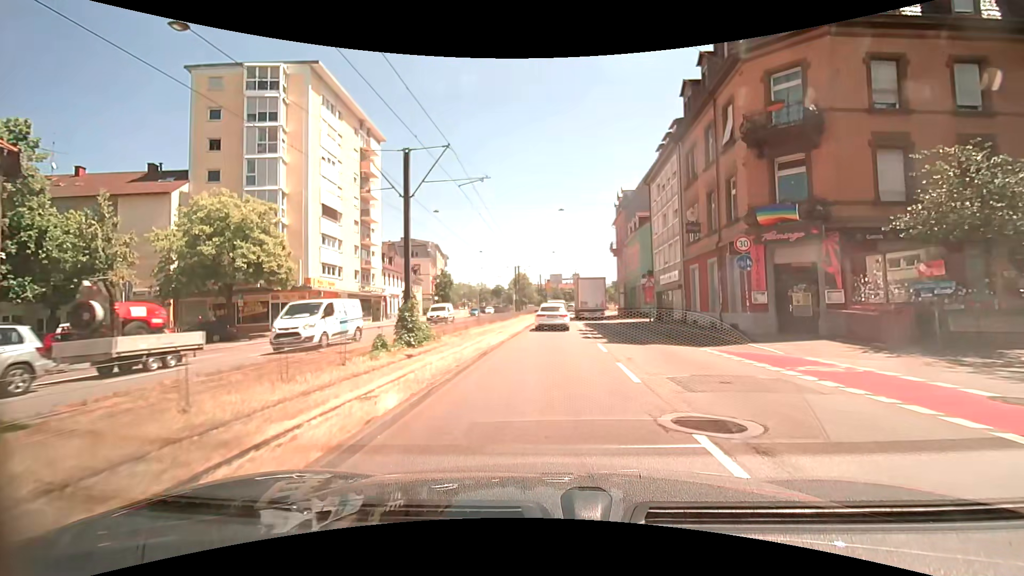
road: primary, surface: asphalt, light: Day
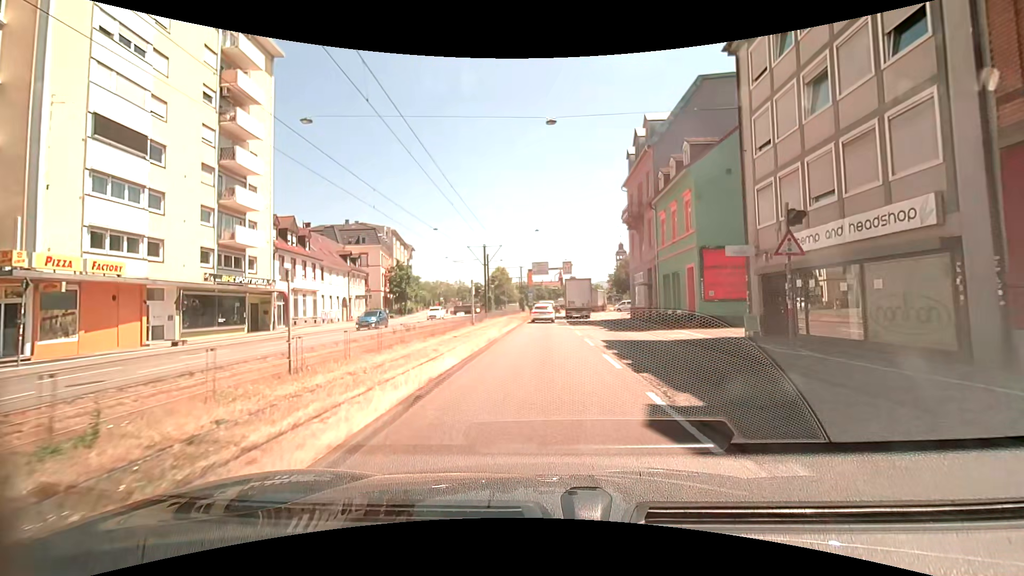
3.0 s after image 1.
(+0.3, +22.3) m; +1°
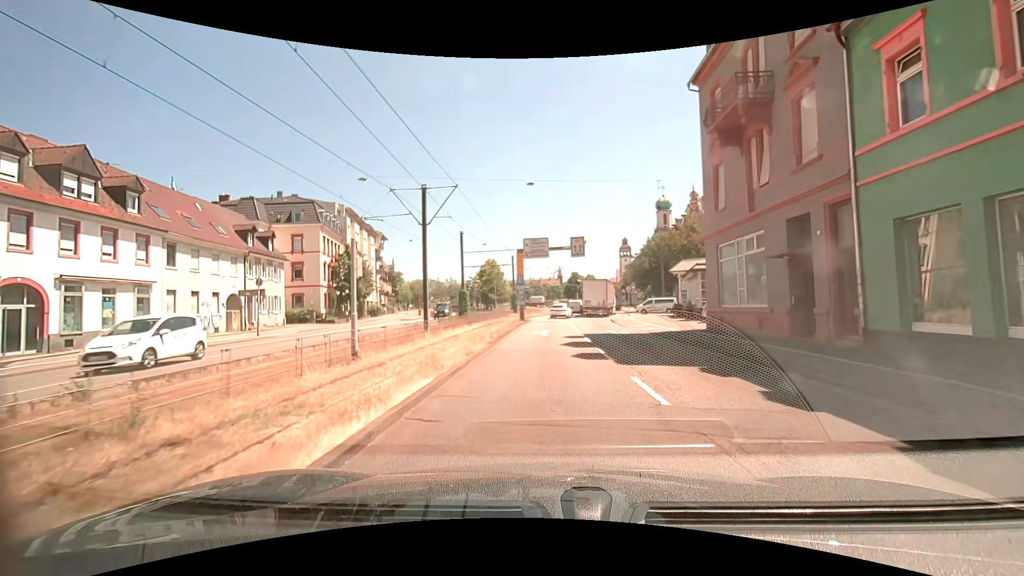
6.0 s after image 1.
(+0.2, +22.3) m; +1°
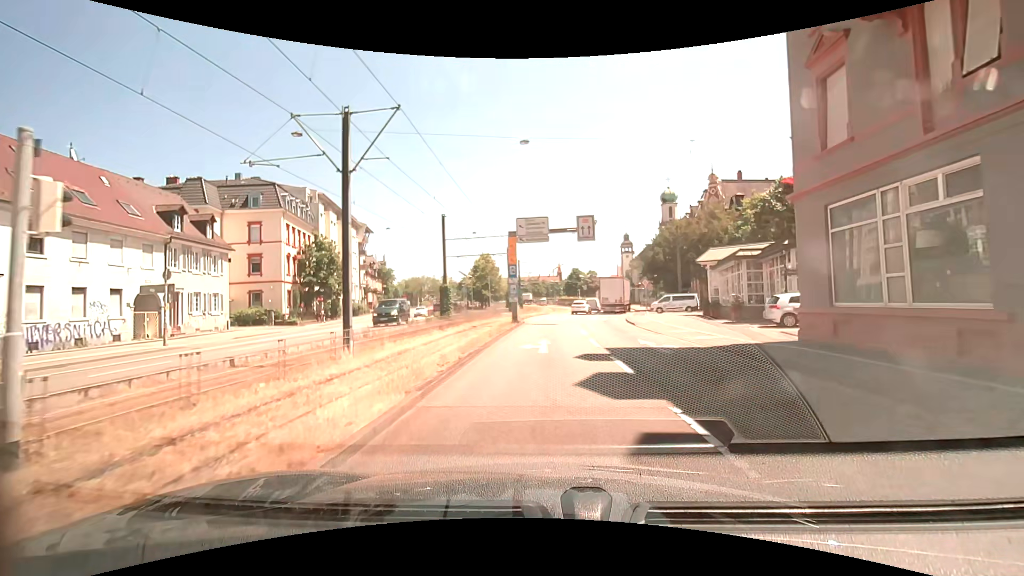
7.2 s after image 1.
(0.0, +8.9) m; 0°
(0, +10) (0, +20) (0, +30) (0, +40) (+1, +50) (+2, +60) (+4, +70) (+5, +80) (+6, +90) (+6, +100) m
